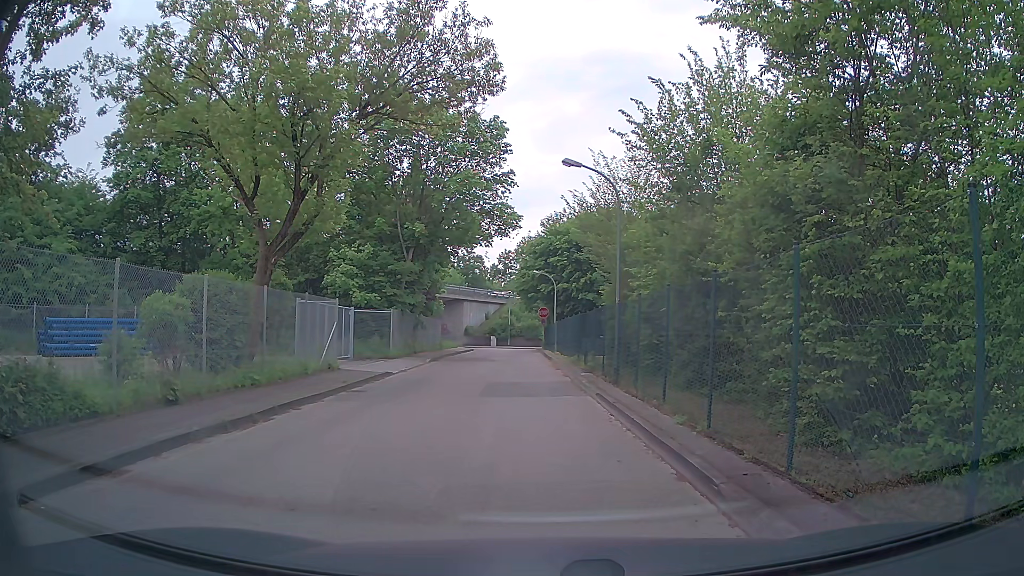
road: tertiary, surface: asphalt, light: Day
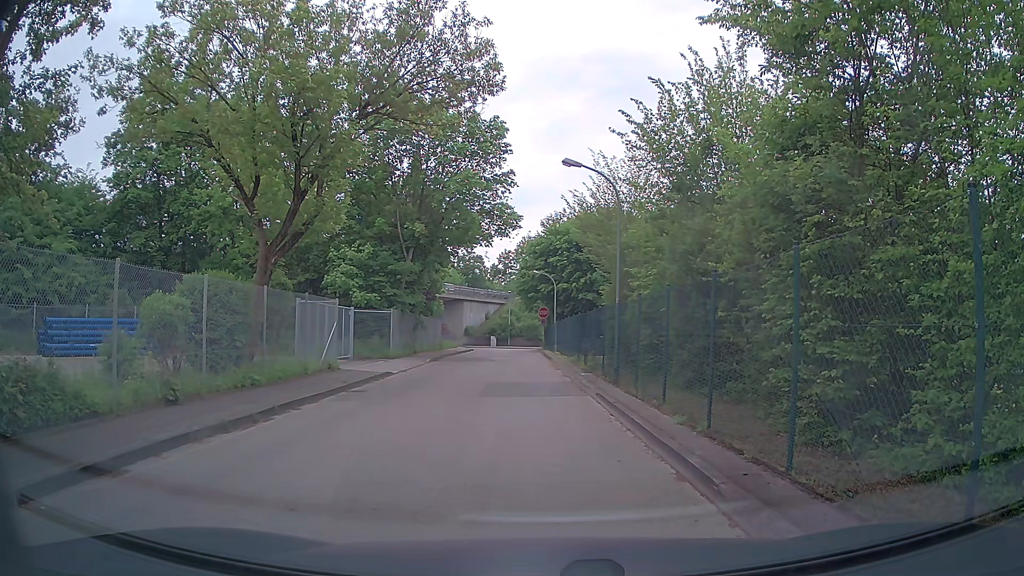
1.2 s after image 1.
(0.0, 0.0) m; 0°
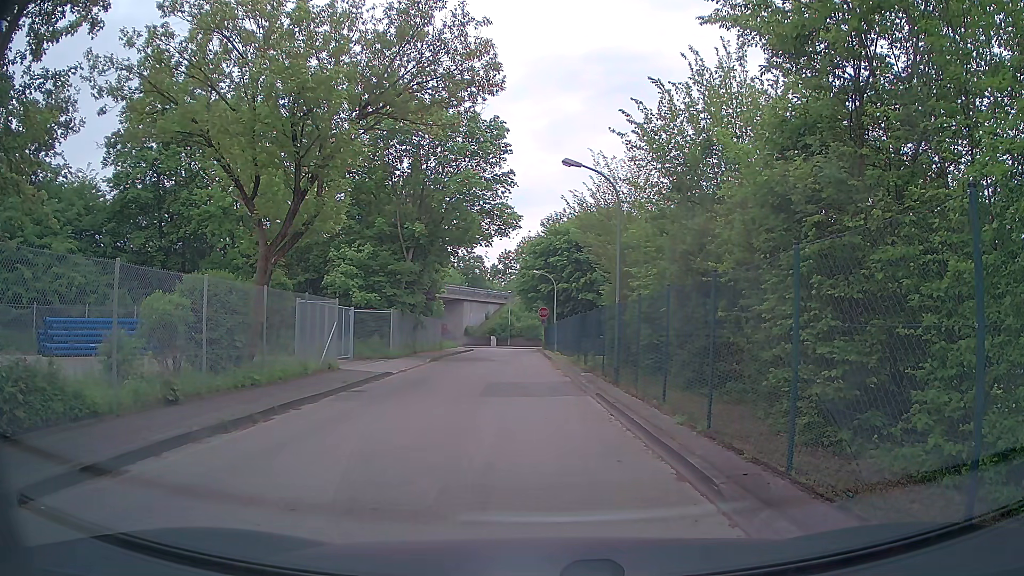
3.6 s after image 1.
(0.0, 0.0) m; 0°
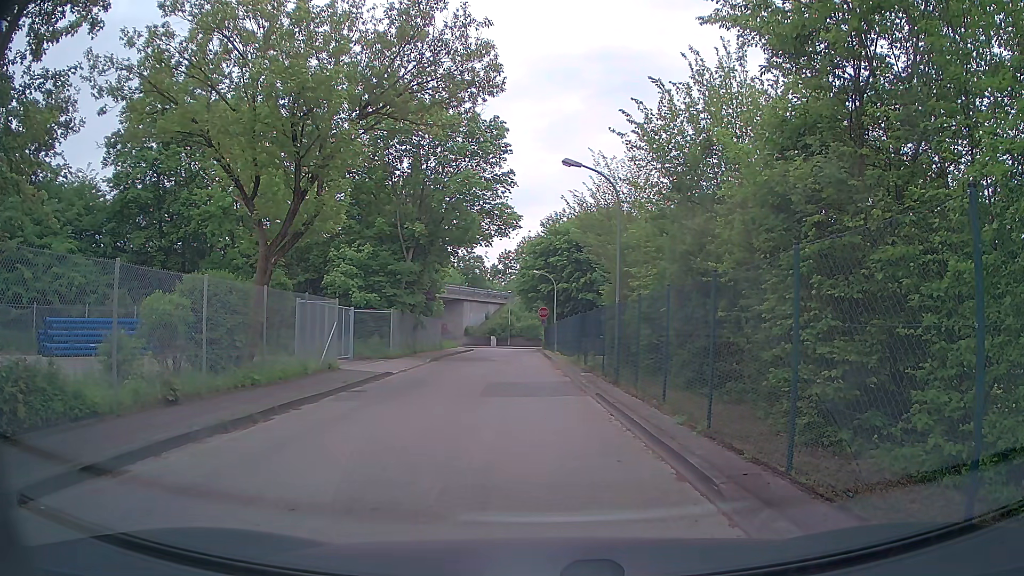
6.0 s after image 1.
(0.0, 0.0) m; 0°
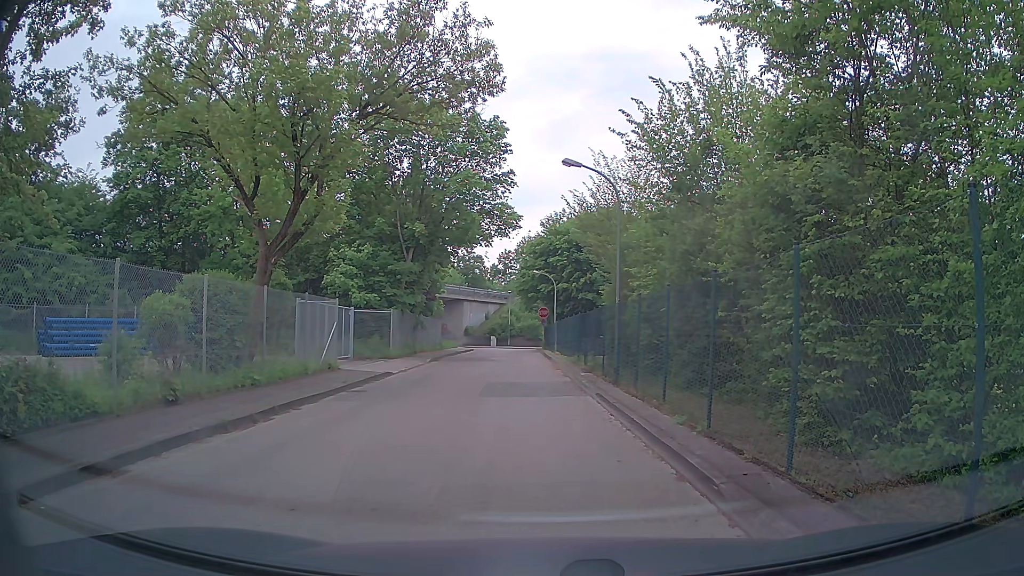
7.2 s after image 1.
(0.0, 0.0) m; 0°
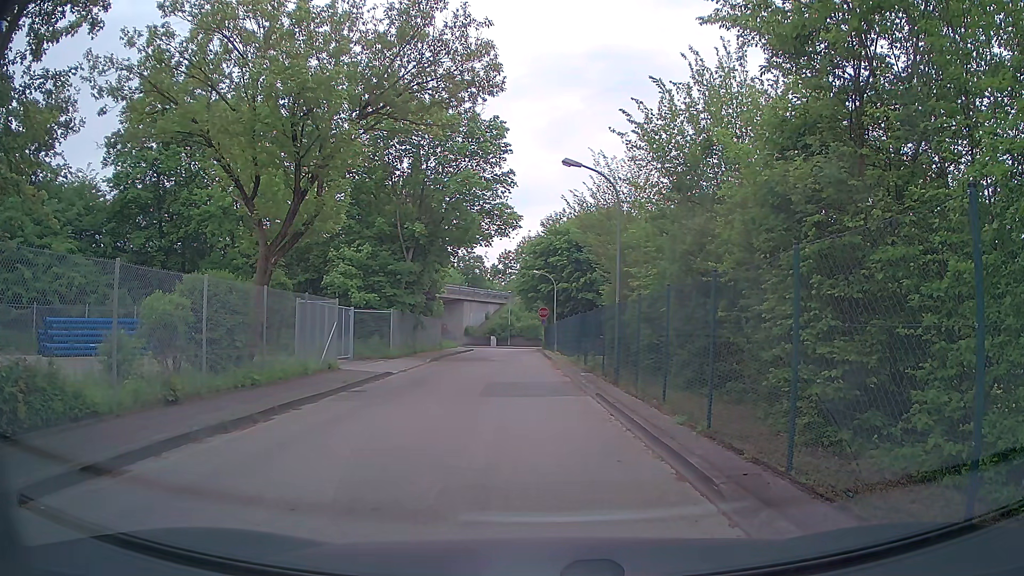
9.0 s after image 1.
(0.0, 0.0) m; 0°
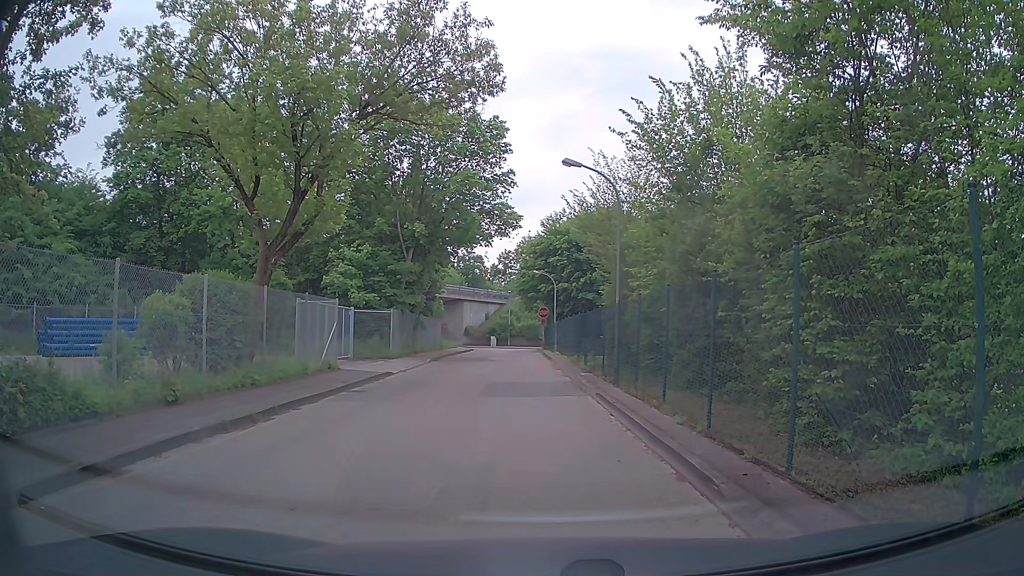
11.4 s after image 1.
(0.0, 0.0) m; 0°
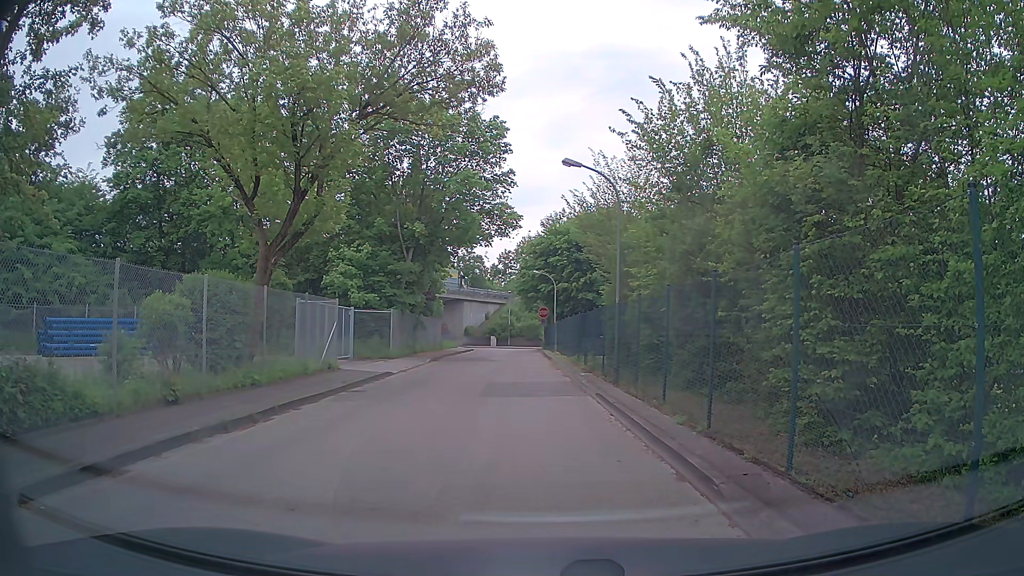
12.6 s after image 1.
(0.0, 0.0) m; 0°
